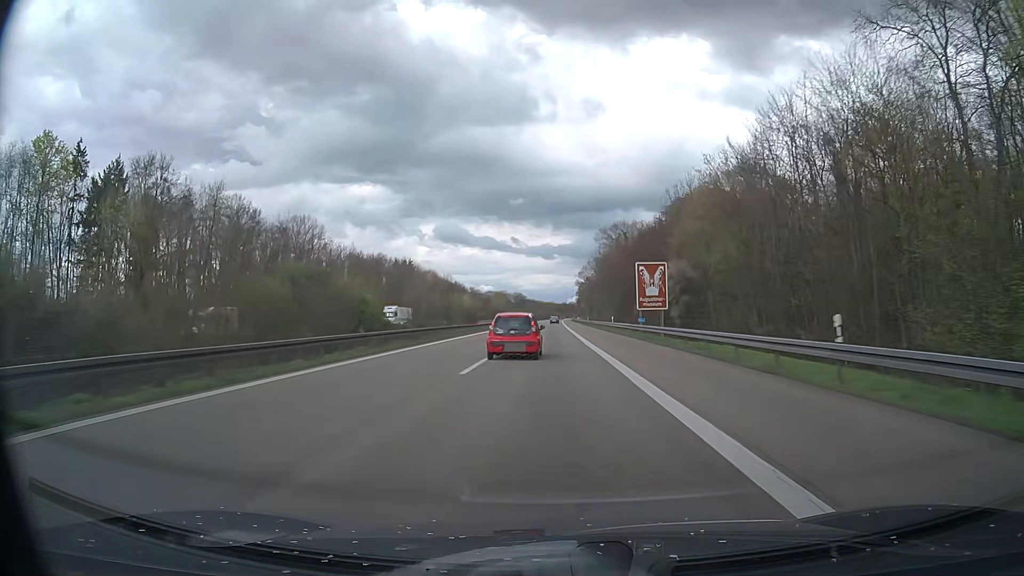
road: motorway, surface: asphalt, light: Day
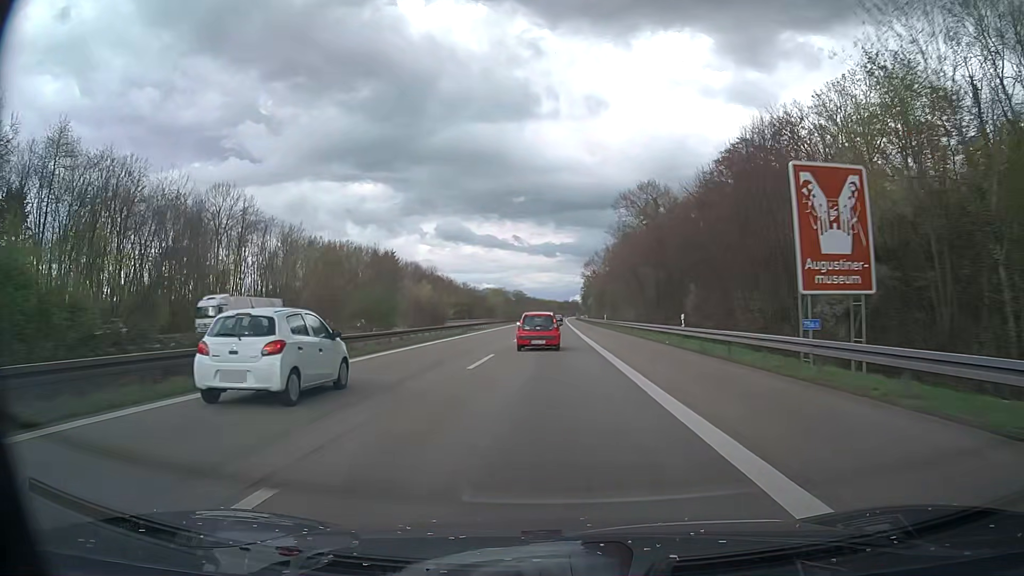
(0.0, +34.9) m; 0°
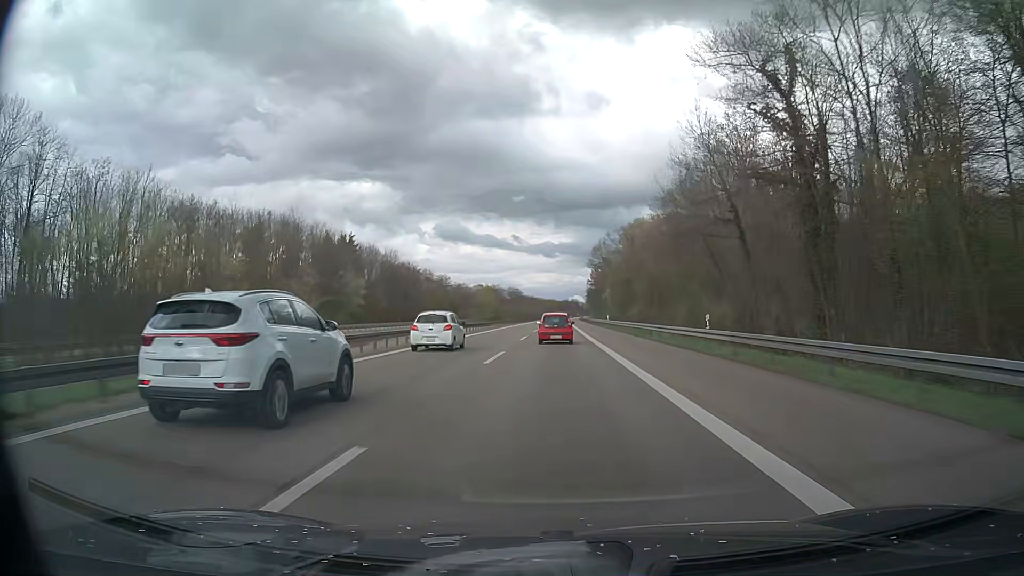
(-0.1, +52.4) m; 0°
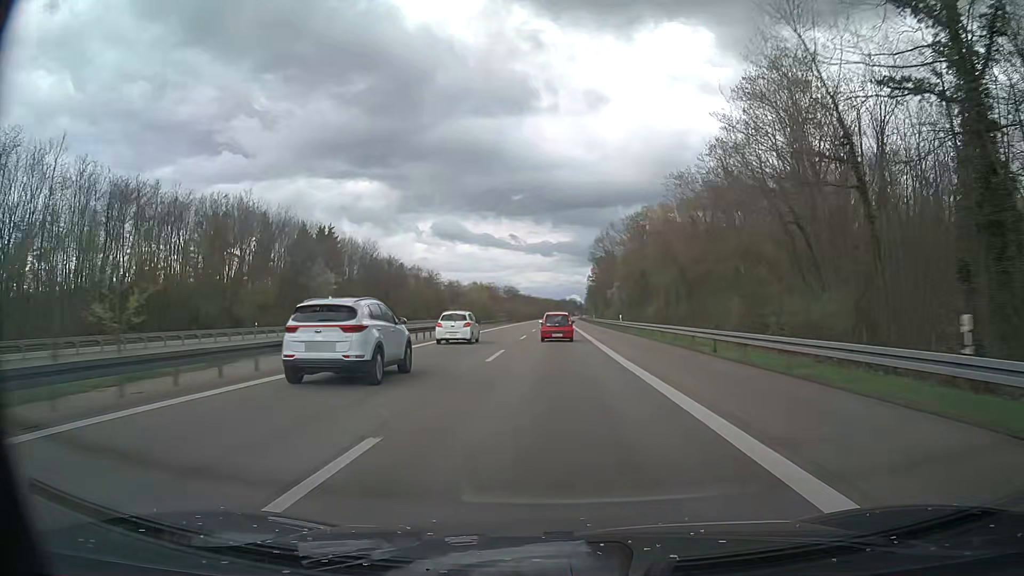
(0.0, +17.5) m; 0°
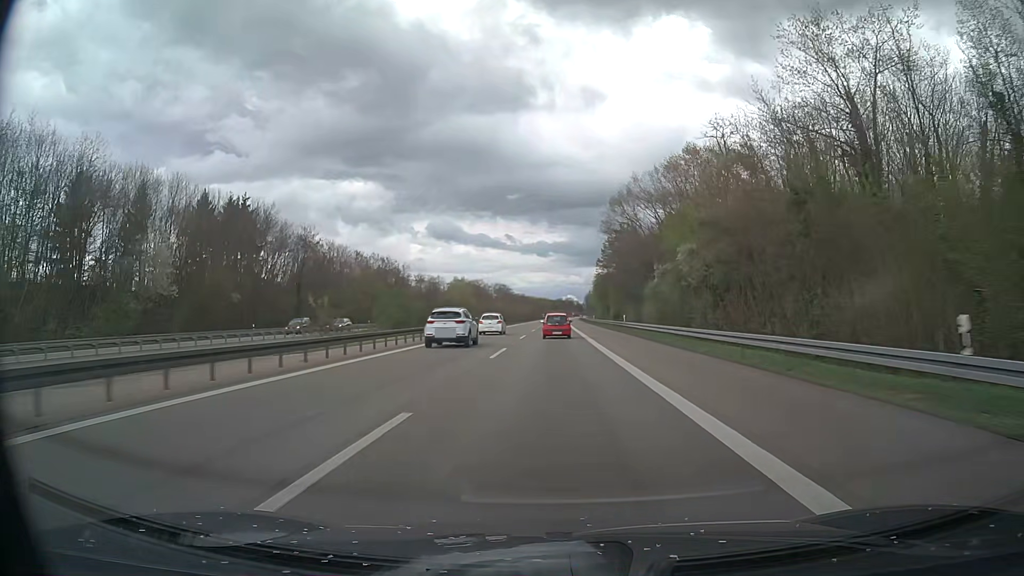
(+0.3, +52.4) m; 0°
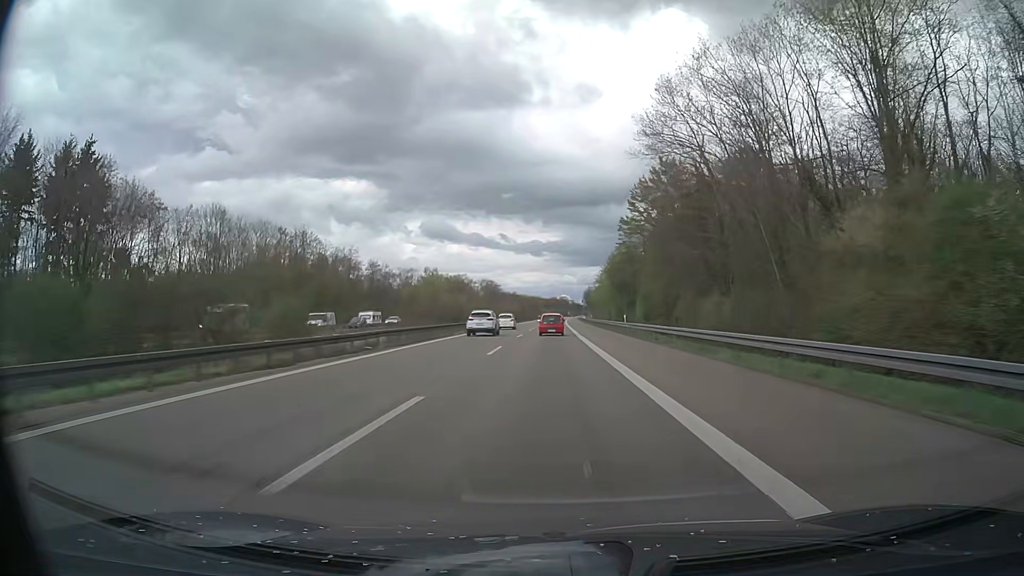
(+0.2, +52.4) m; +1°
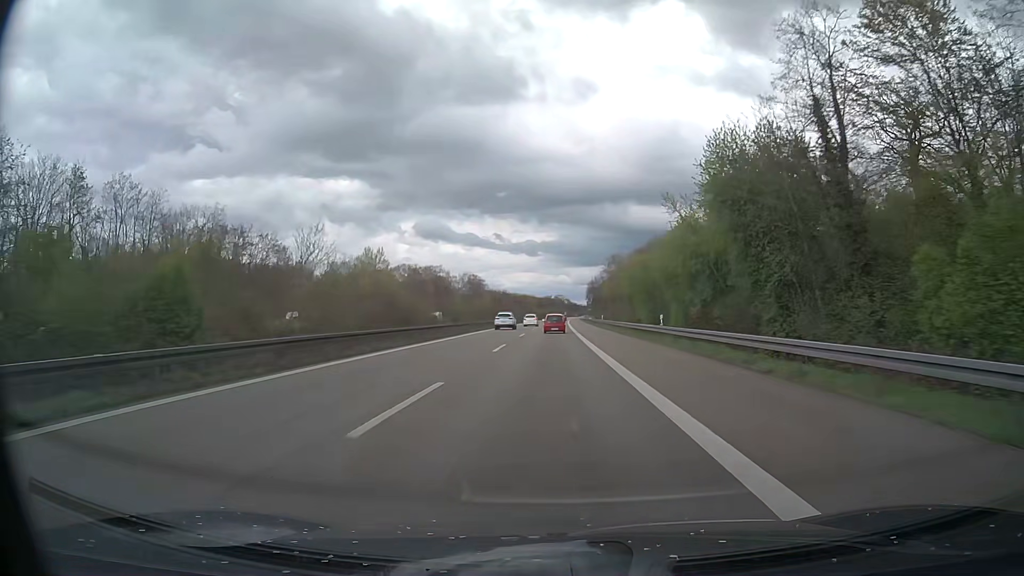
(0.0, +69.8) m; 0°
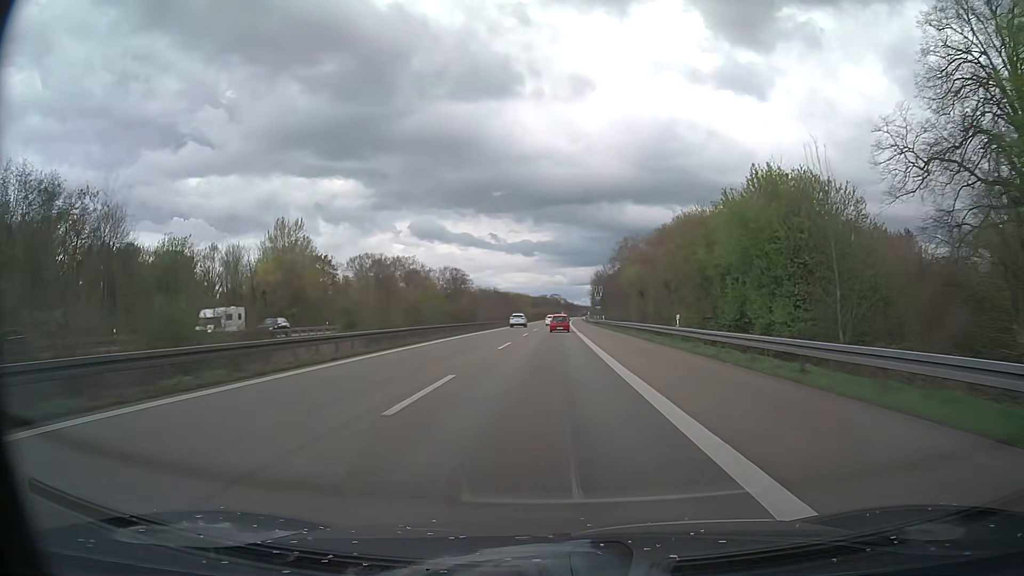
(+0.1, +52.3) m; 0°
(0, +10) (0, +20) (0, +30) (0, +40) (0, +50) (0, +60) (0, +70) (0, +80) (+1, +90) (+1, +100) m
